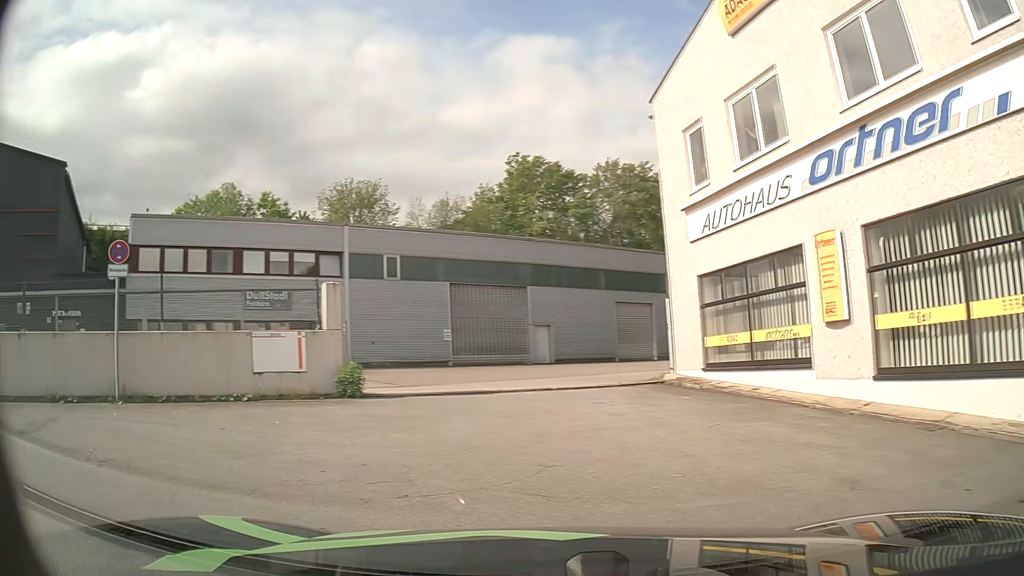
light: Day
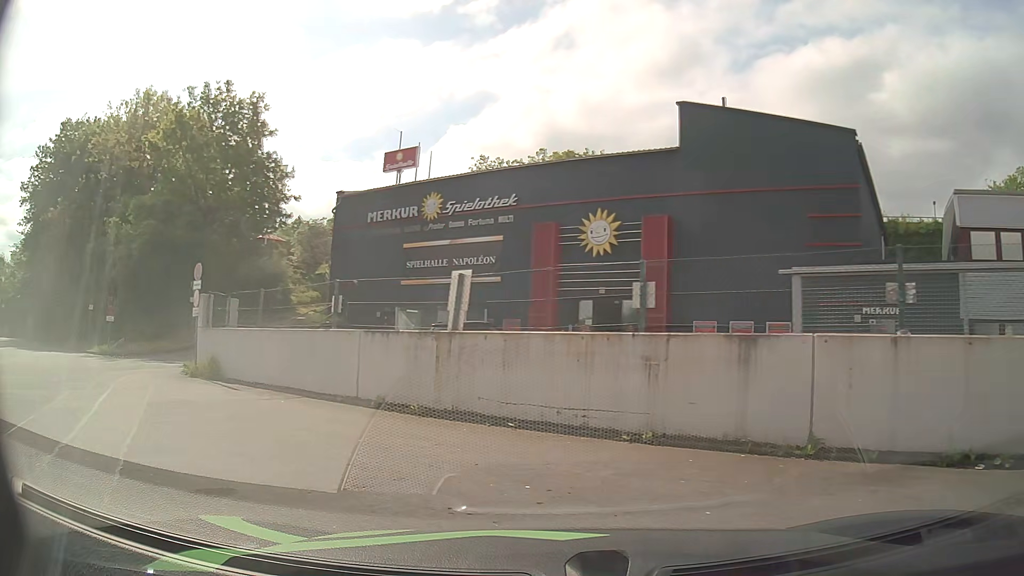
(-3.7, +4.7) m; -68°
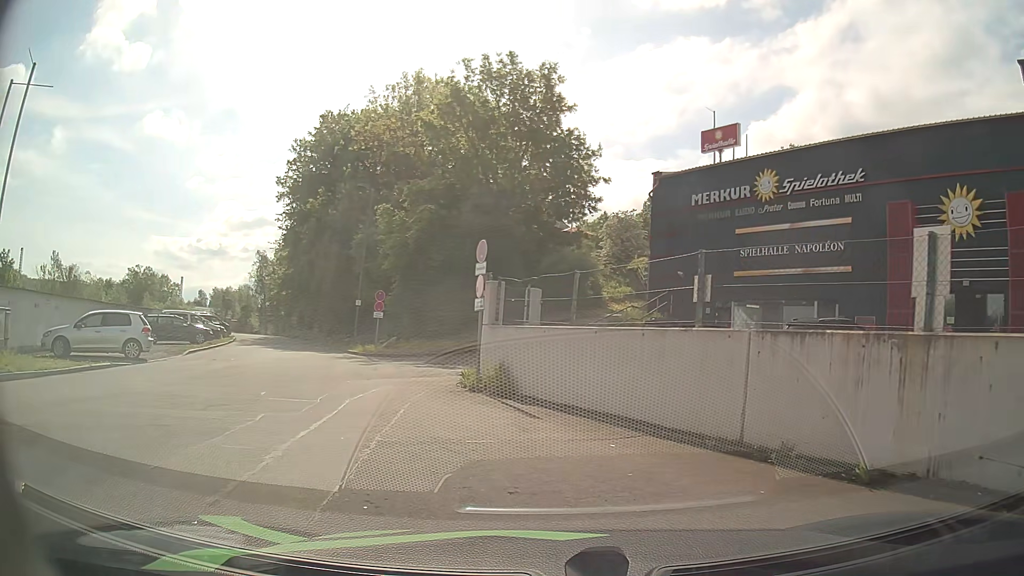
(-1.1, +4.4) m; -26°
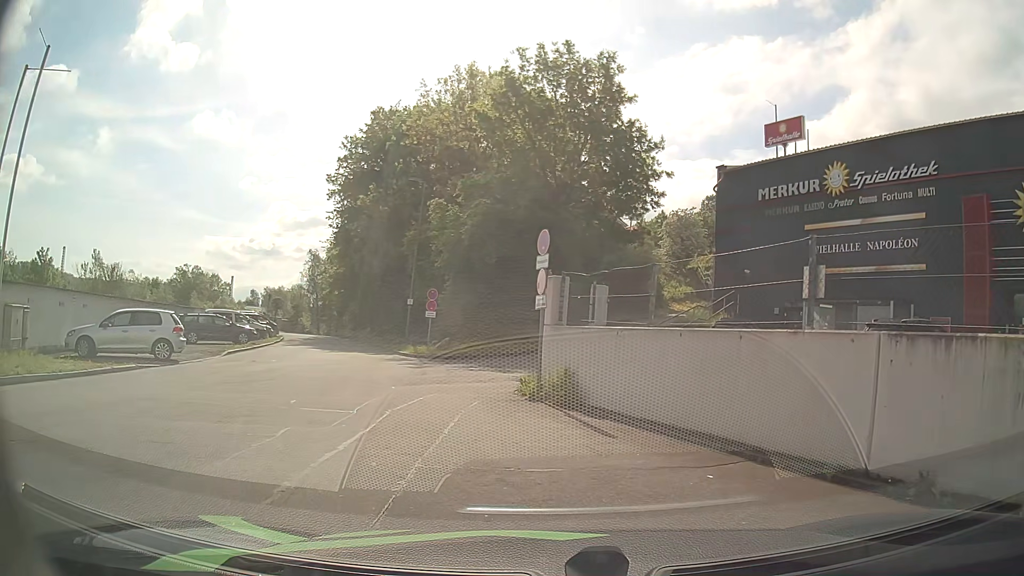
(-0.1, +1.4) m; -5°
